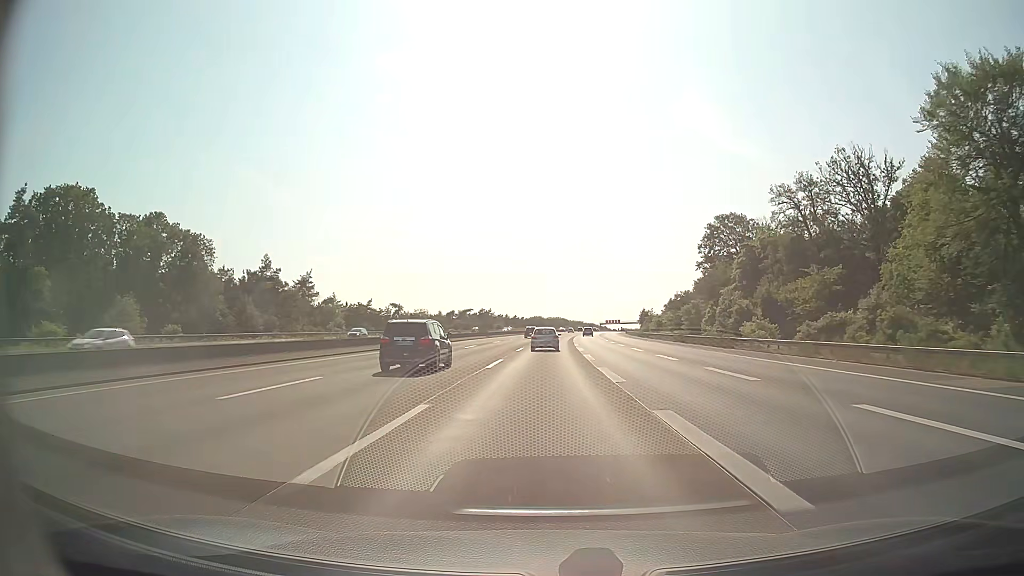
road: motorway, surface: asphalt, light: Day
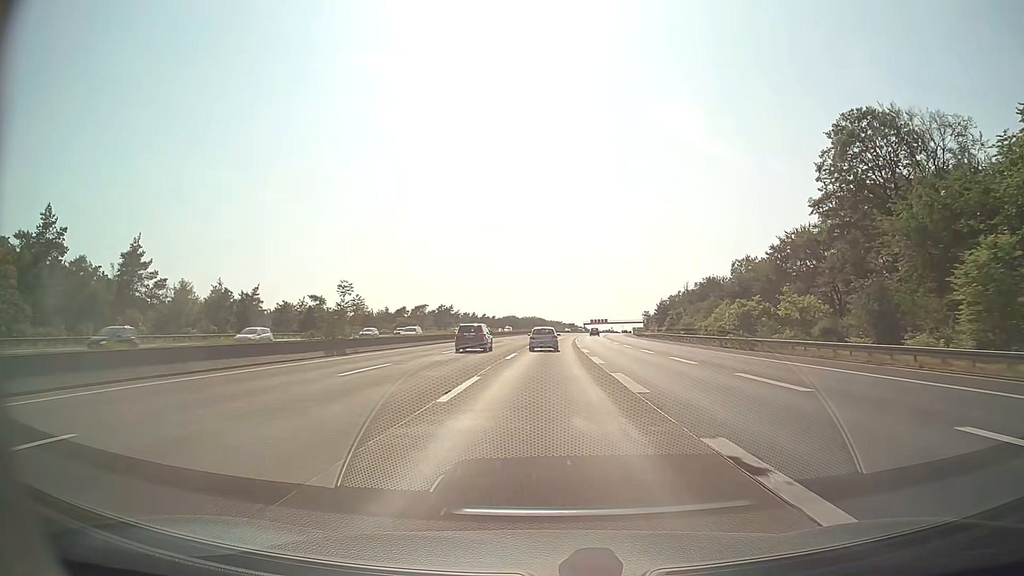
(+1.2, +64.6) m; +2°
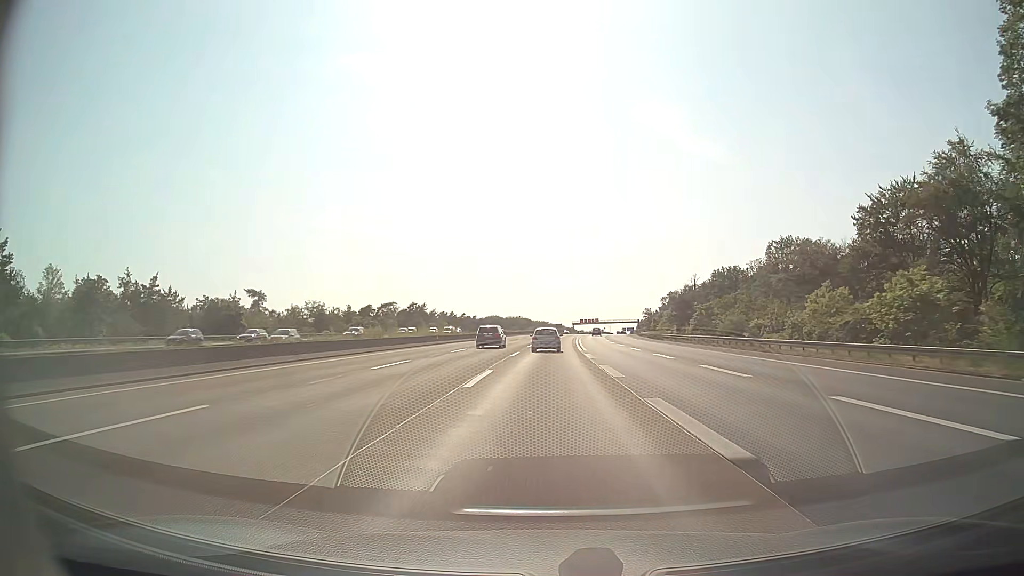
(+0.3, +32.3) m; +1°
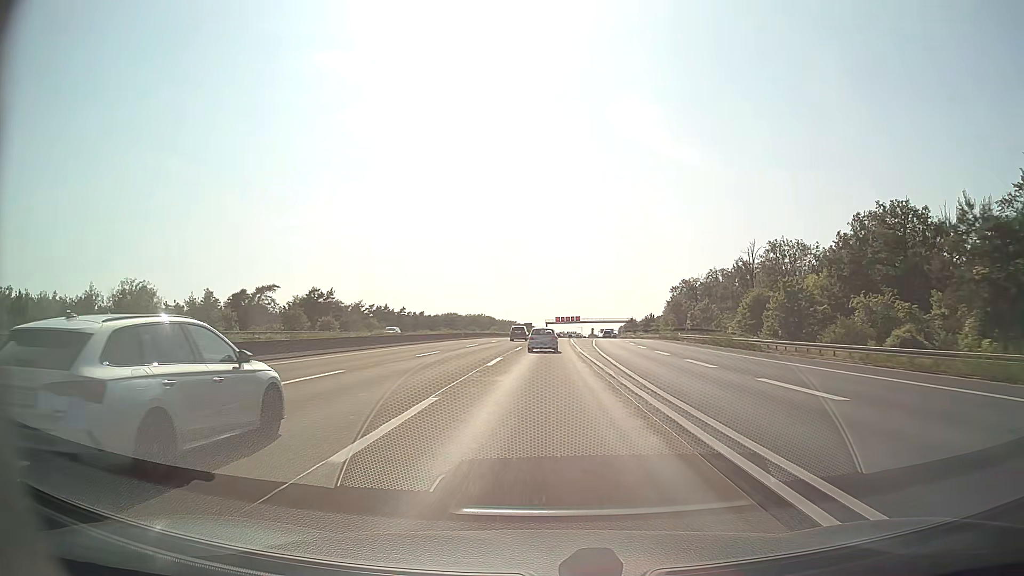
(+2.1, +80.2) m; +3°
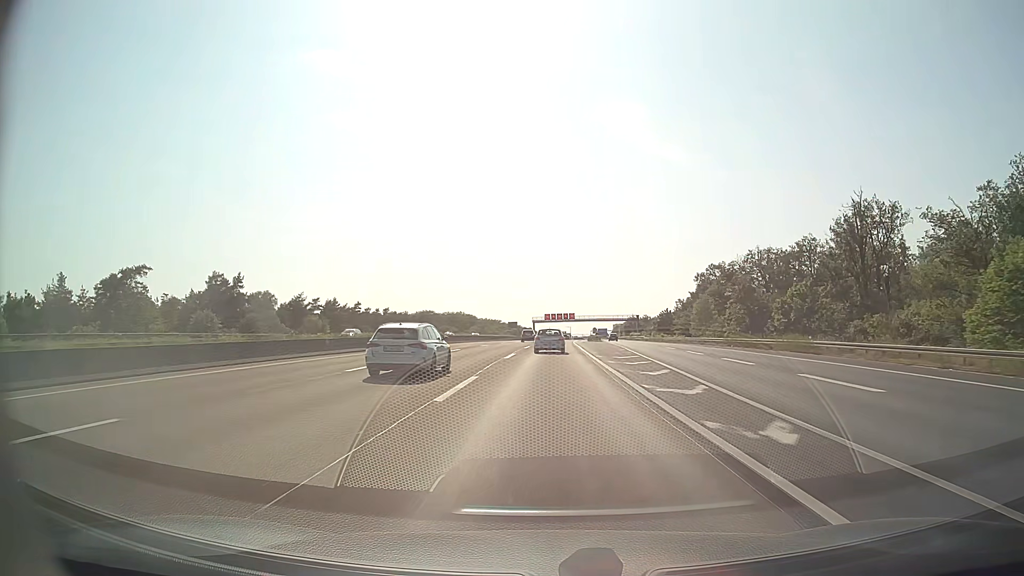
(+0.5, +47.7) m; +1°
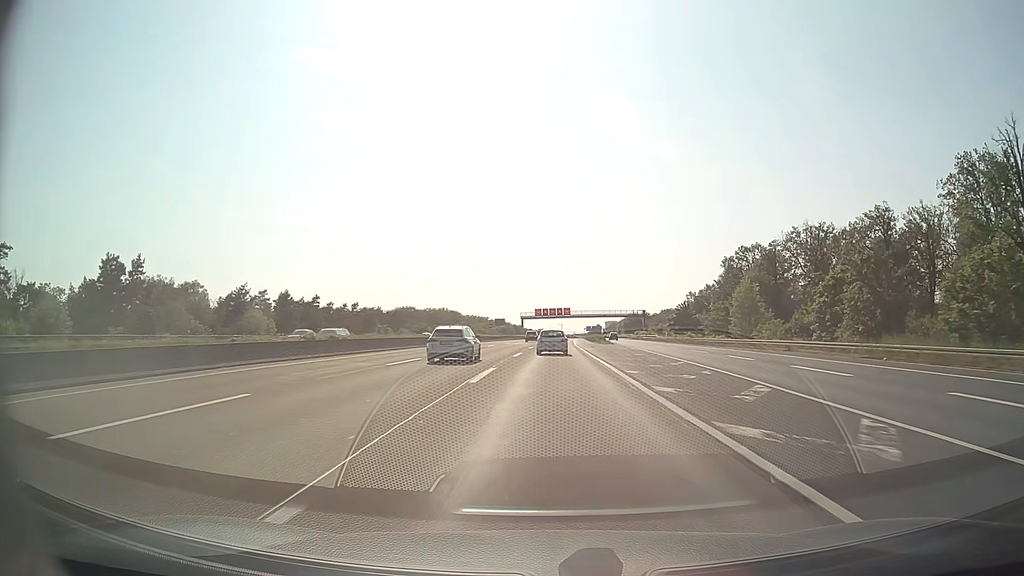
(+0.2, +31.5) m; +1°
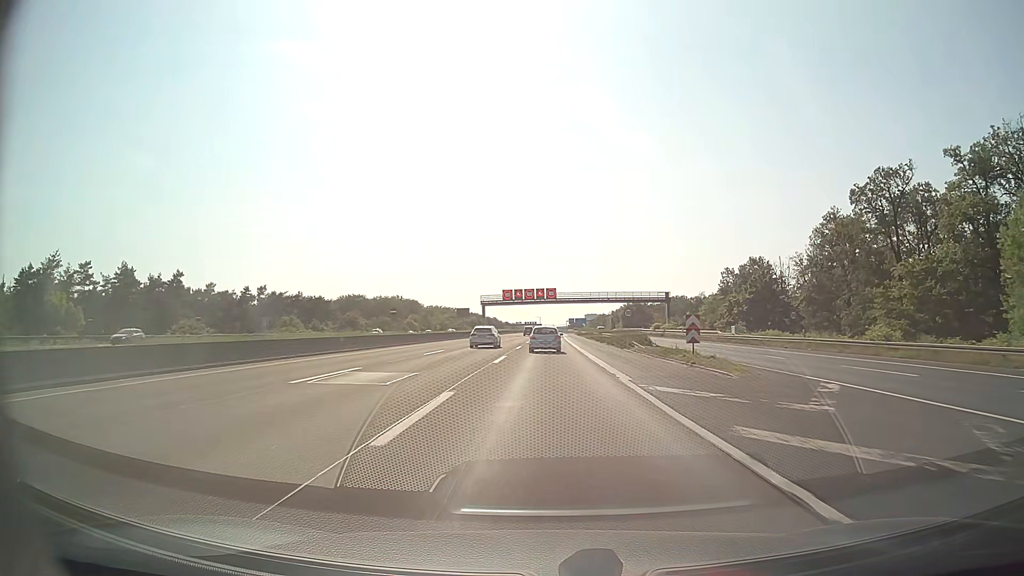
(+1.0, +62.5) m; +2°
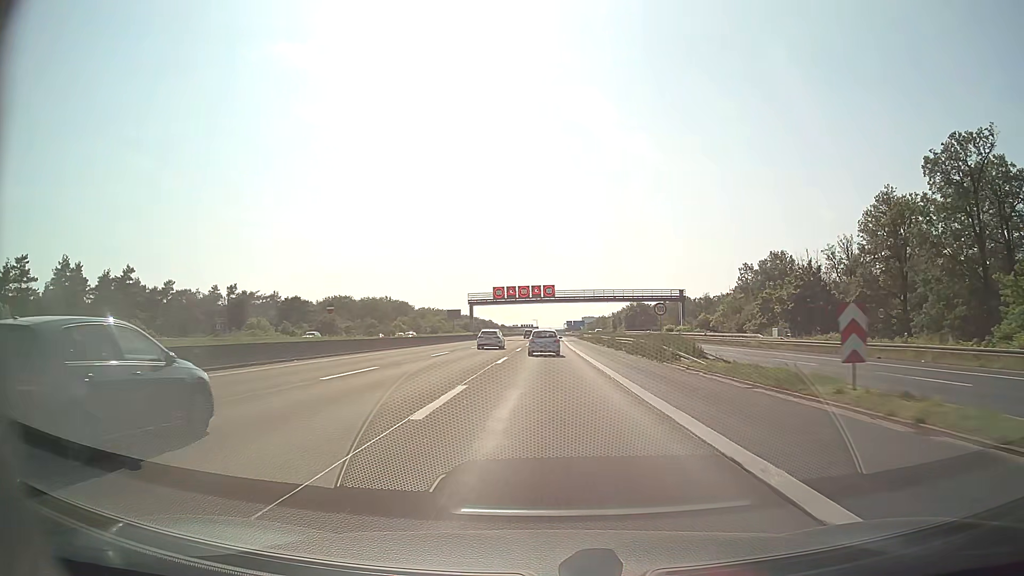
(+0.1, +15.6) m; 0°
